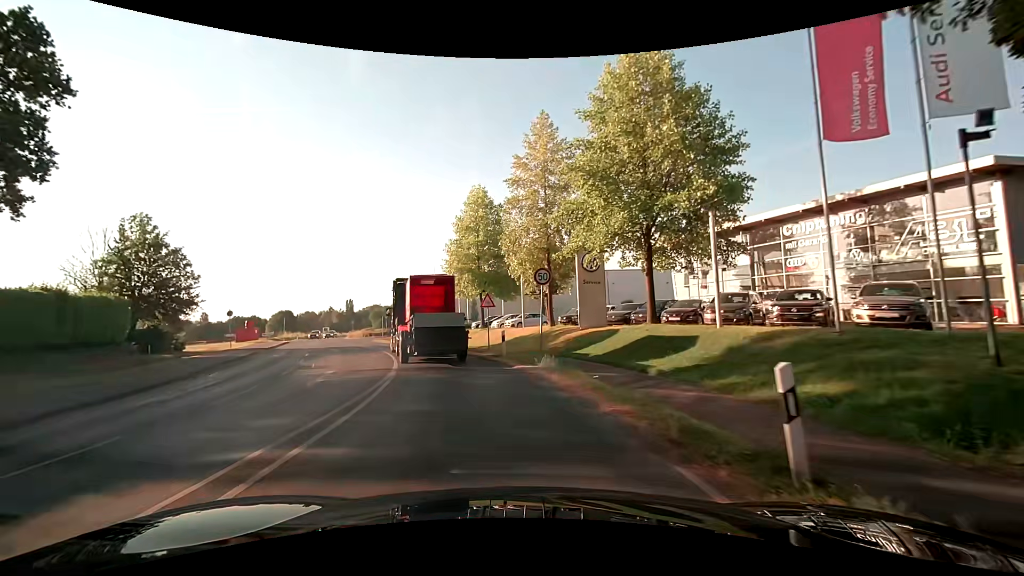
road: secondary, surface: asphalt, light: Day
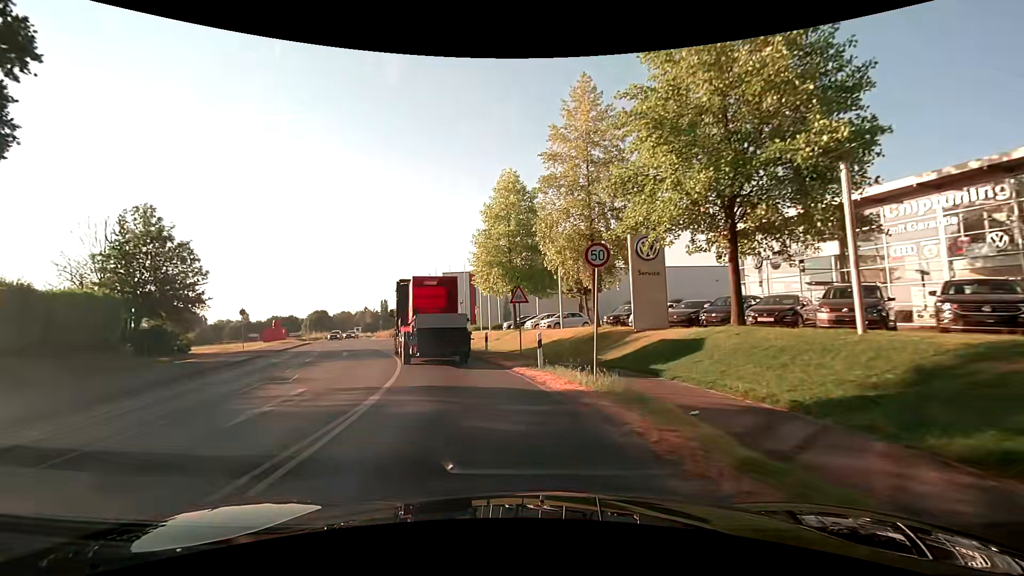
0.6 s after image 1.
(-0.2, +5.2) m; -4°
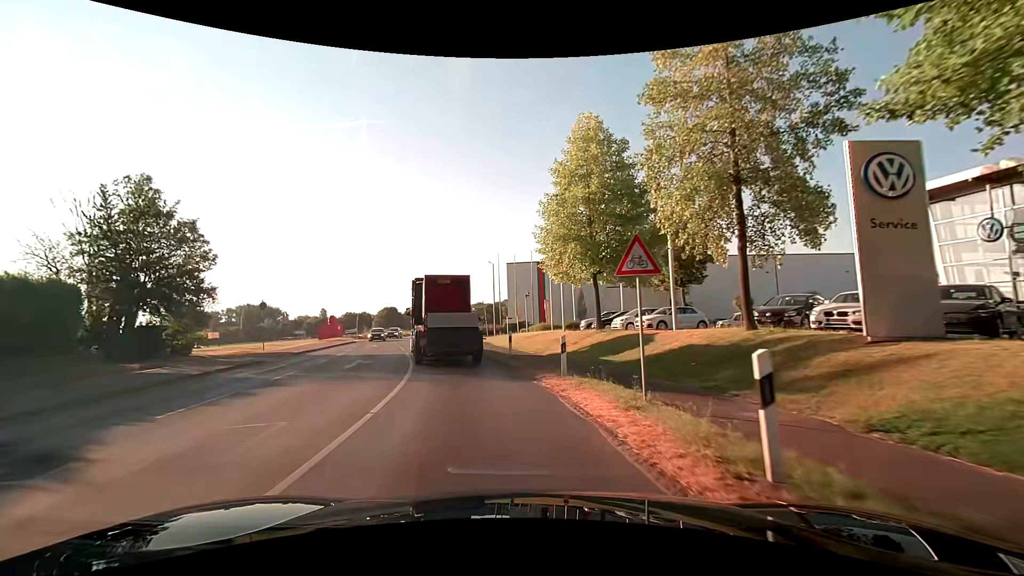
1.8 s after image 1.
(-0.7, +10.5) m; -7°
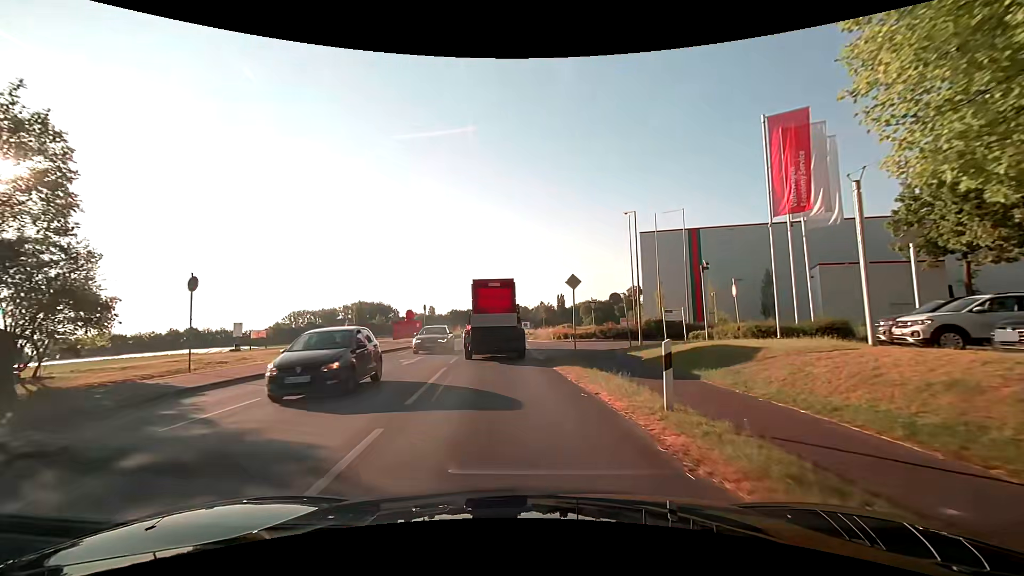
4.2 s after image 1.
(-2.9, +20.8) m; -13°
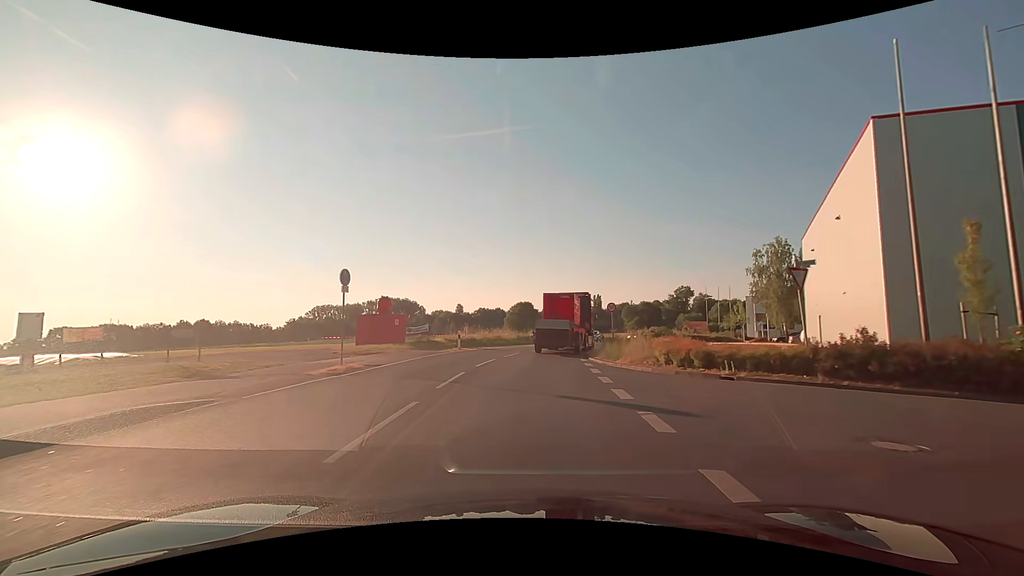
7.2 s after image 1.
(-1.1, +26.1) m; -3°
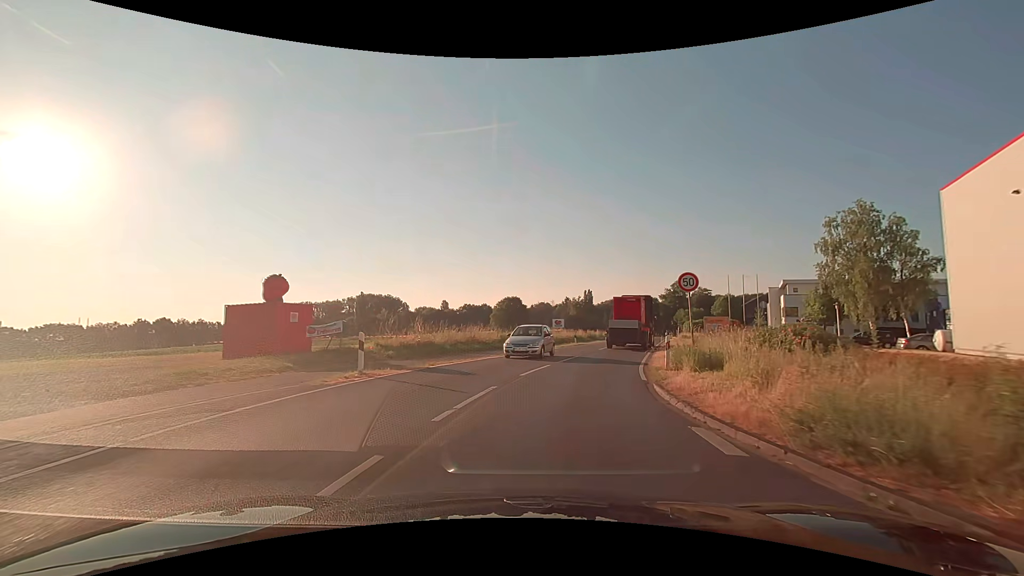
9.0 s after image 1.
(0.0, +16.2) m; +1°
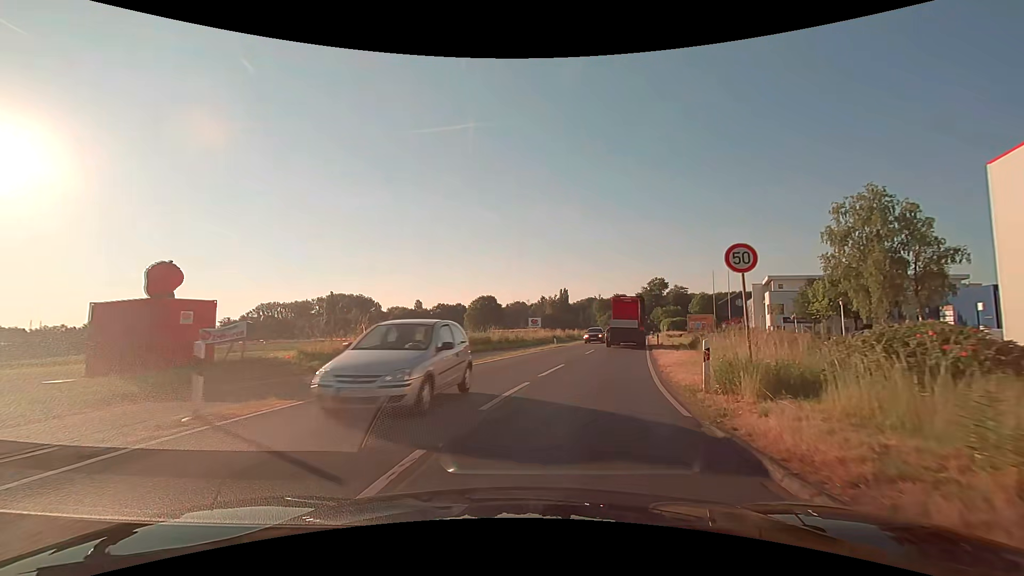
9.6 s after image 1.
(+0.1, +5.5) m; +2°
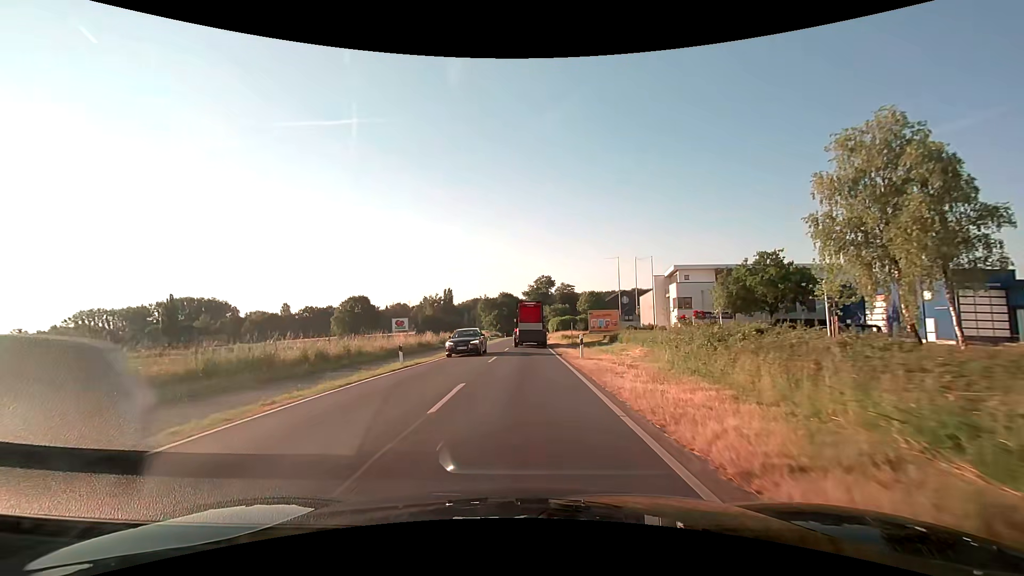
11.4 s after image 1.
(+2.5, +17.4) m; +13°
(0, +10) (0, +20) (0, +30) (0, +40) (0, +50) (+1, +60) (+1, +70) (+1, +80) (+1, +90) (+1, +100) m
